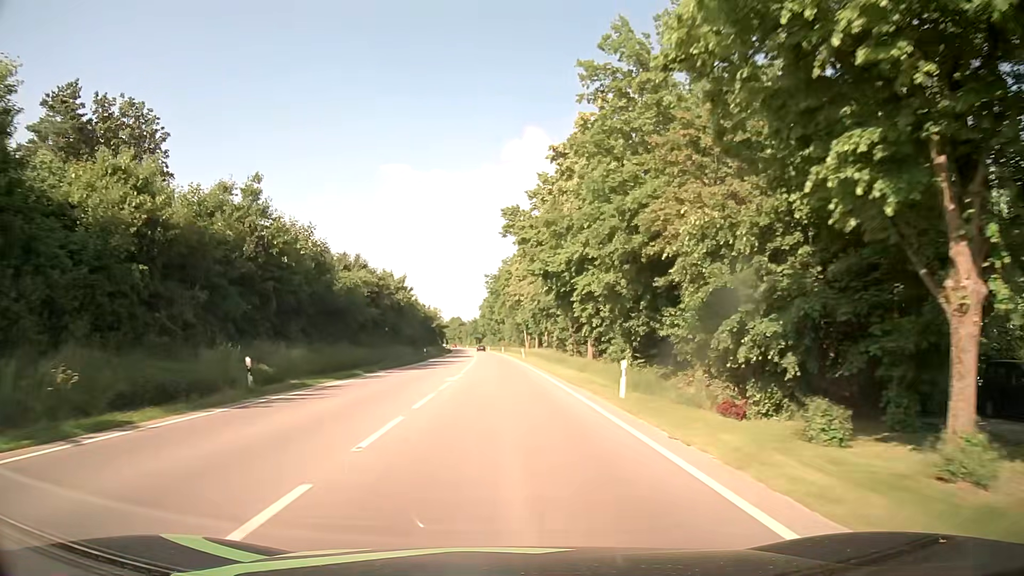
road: primary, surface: asphalt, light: Day
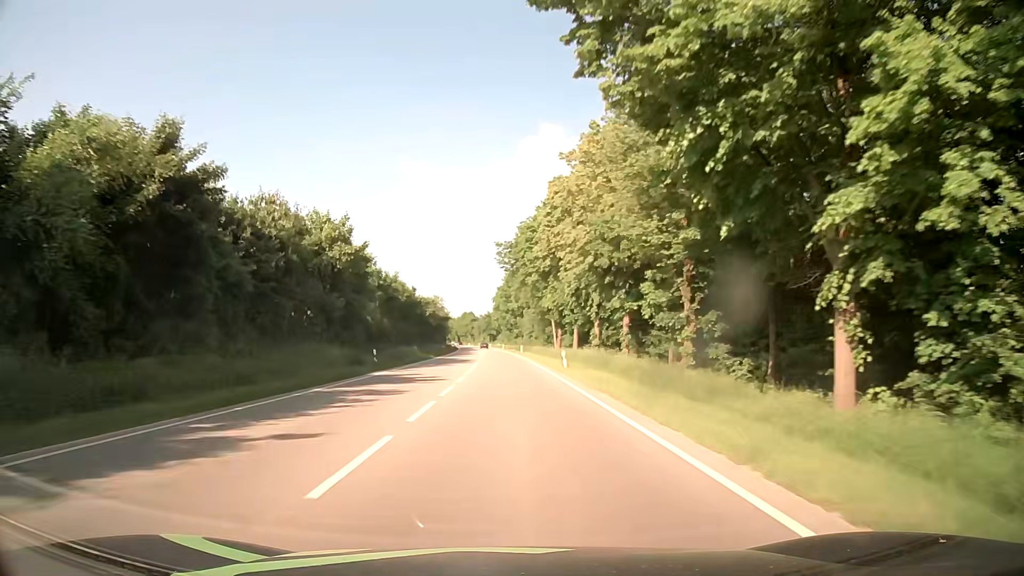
(-0.3, +32.5) m; -1°
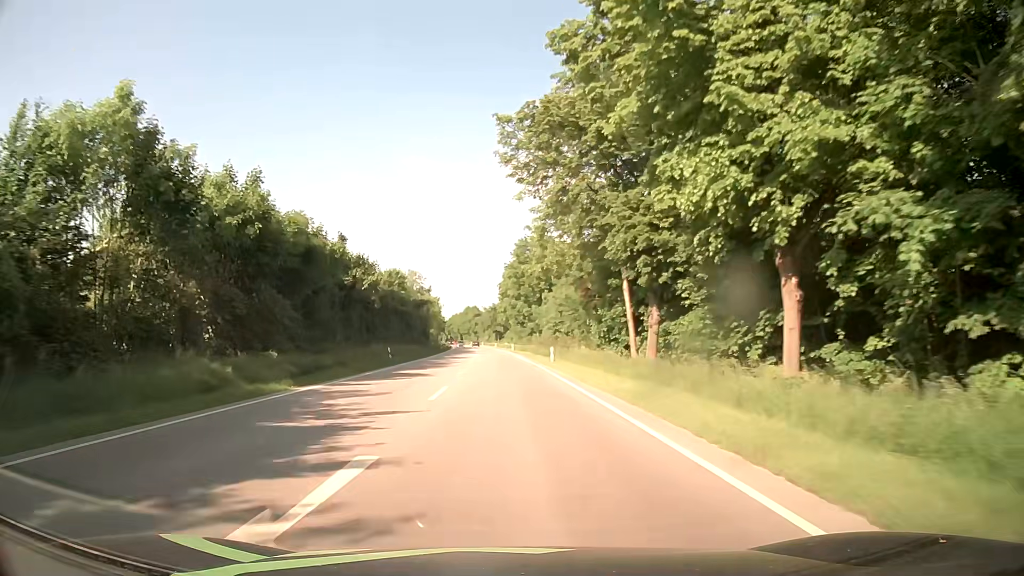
(-0.2, +43.6) m; -1°
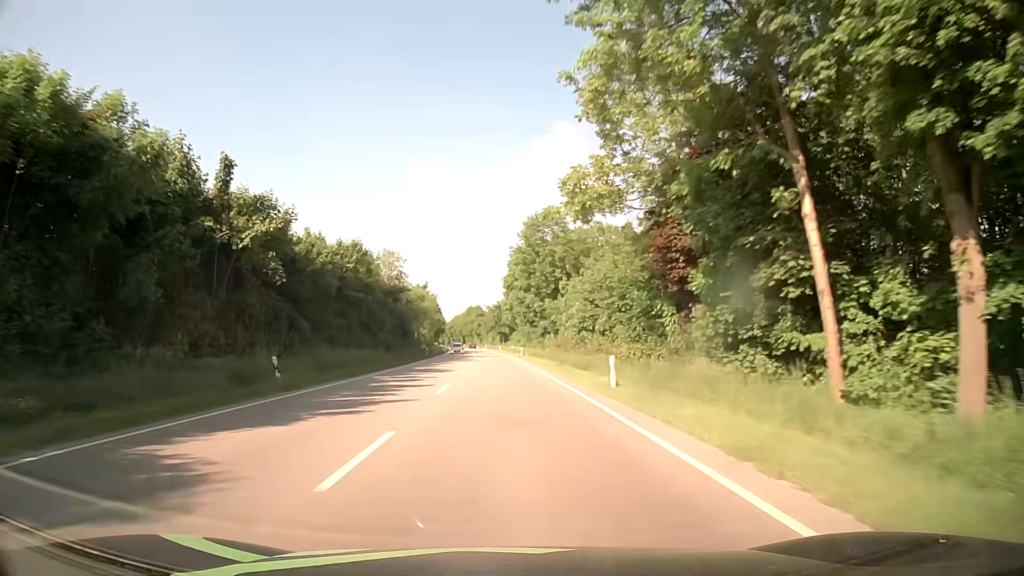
(-0.1, +21.4) m; -1°
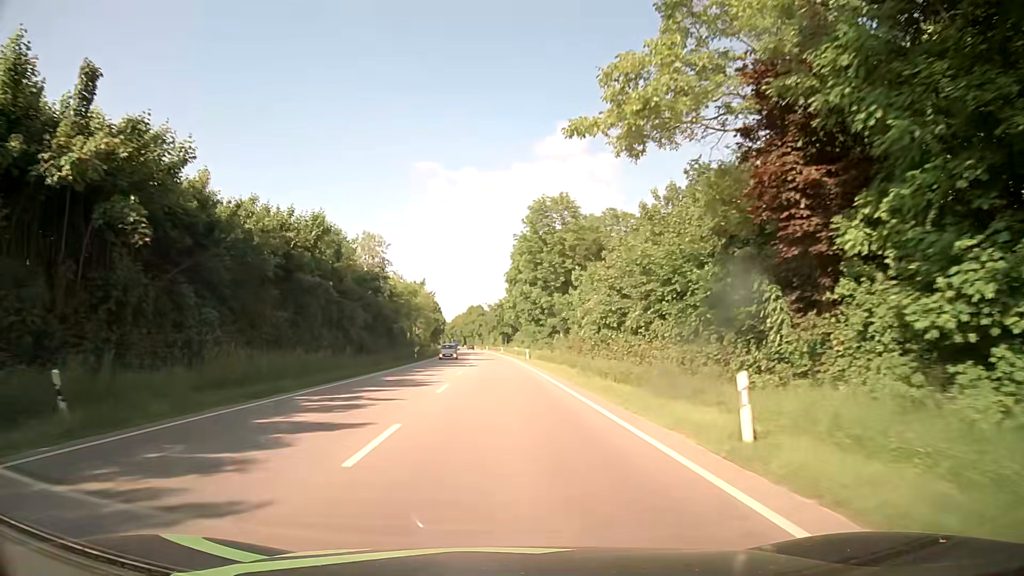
(0.0, +10.7) m; 0°
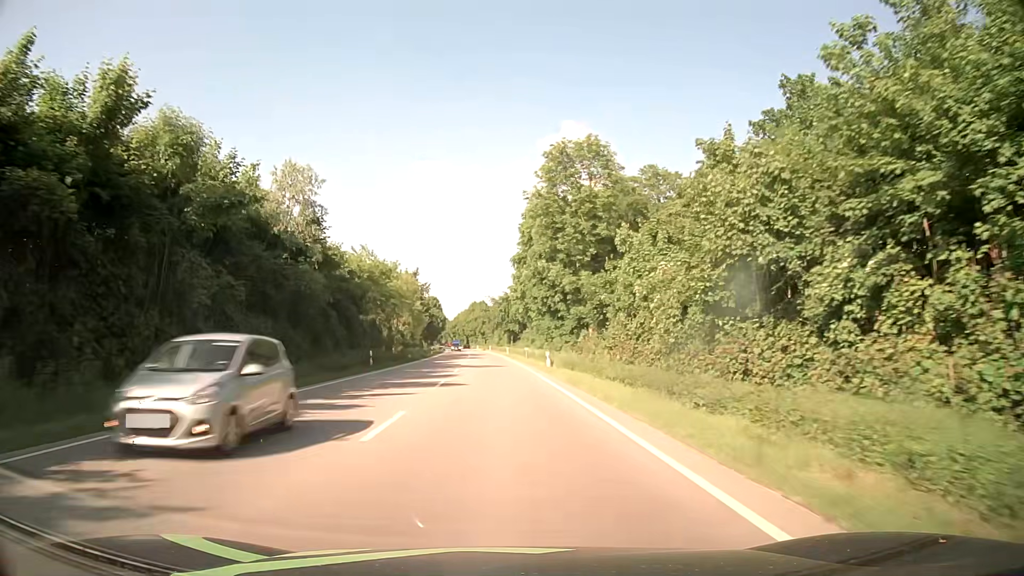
(0.0, +21.6) m; 0°
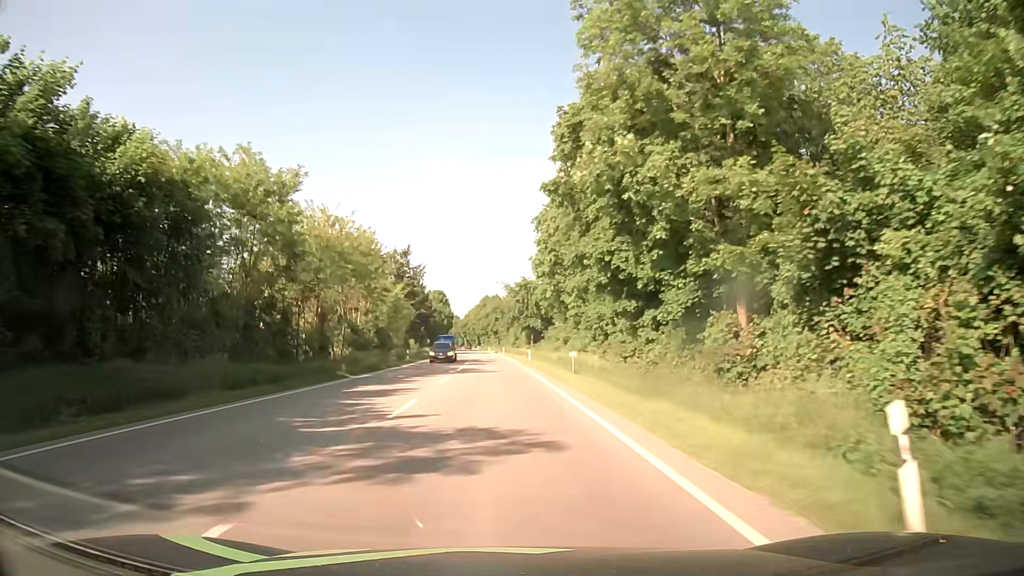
(-0.5, +32.6) m; -2°
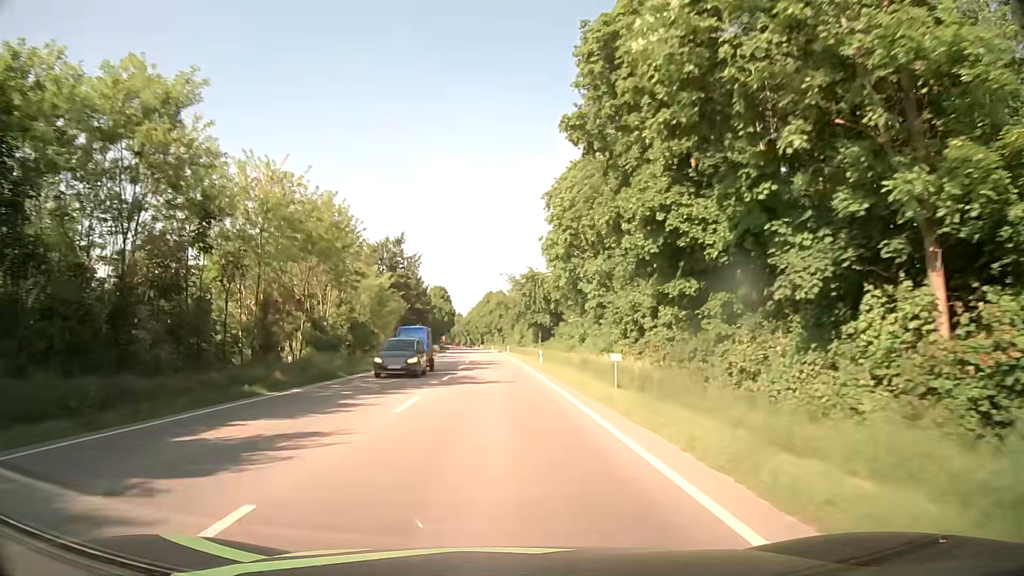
(-0.1, +10.9) m; -1°
(0, +10) (0, +20) (0, +30) (0, +40) (-1, +50) (-1, +60) (-1, +70) (-2, +80) (-2, +90) (-3, +100) m
